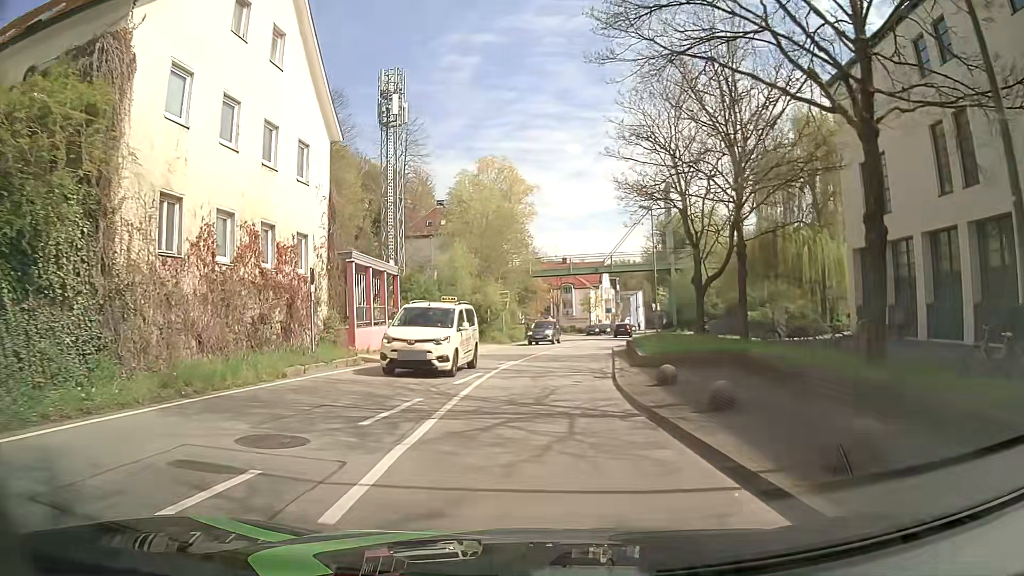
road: tertiary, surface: asphalt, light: Day
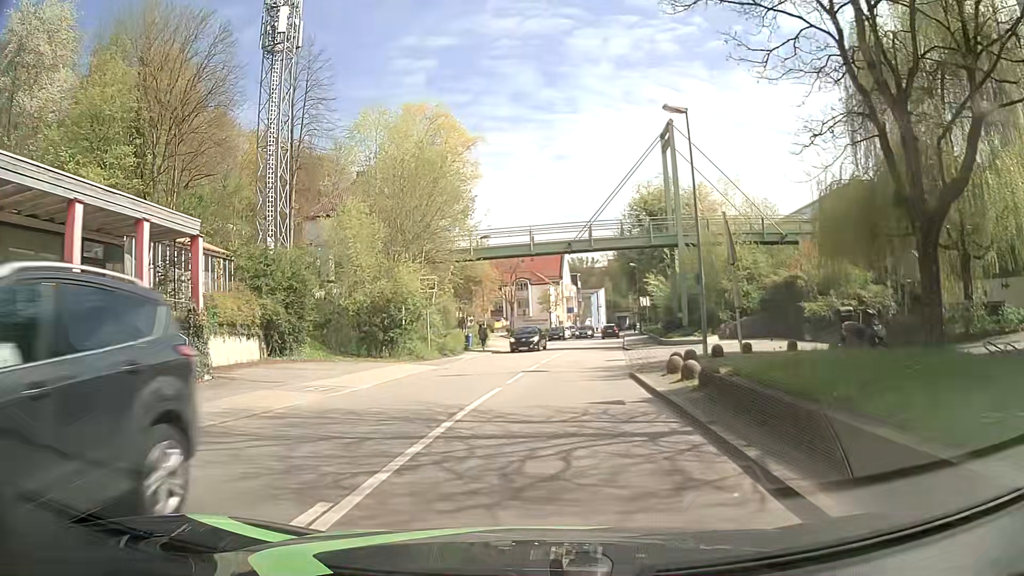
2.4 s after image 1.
(+0.8, +18.6) m; +6°
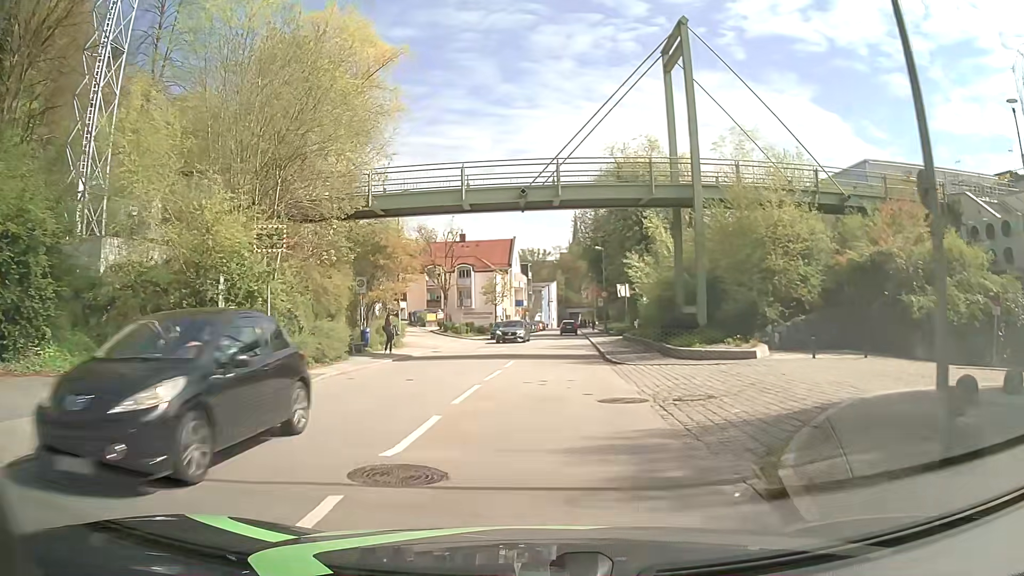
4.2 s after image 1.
(+0.4, +14.6) m; +4°
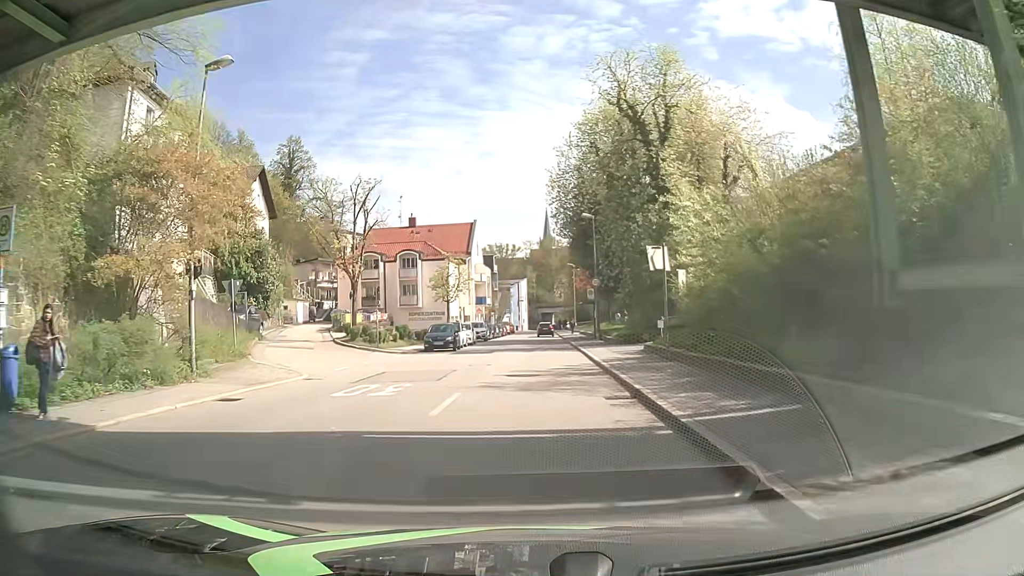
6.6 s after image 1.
(+0.5, +19.4) m; +2°
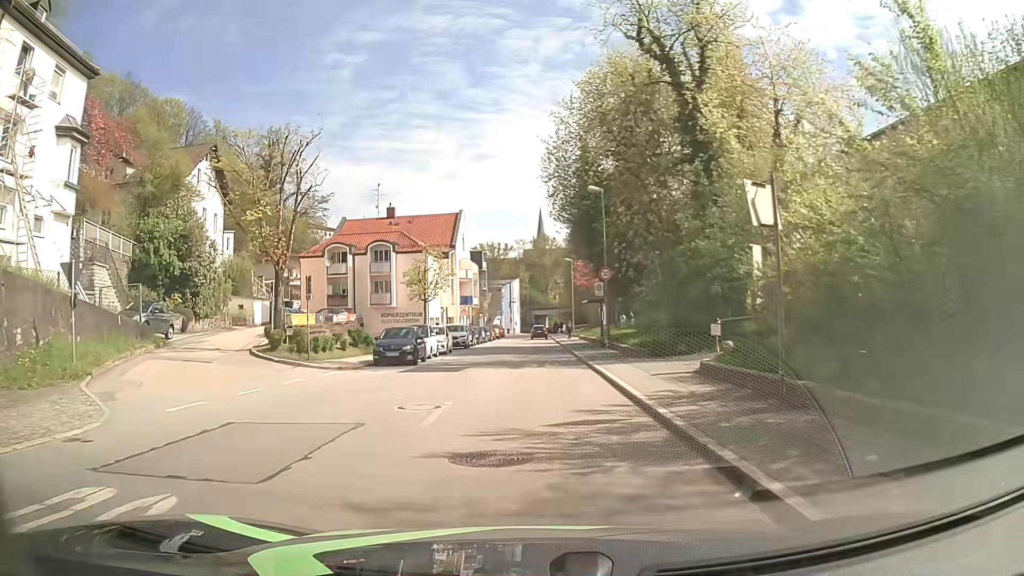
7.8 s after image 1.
(0.0, +9.7) m; -1°
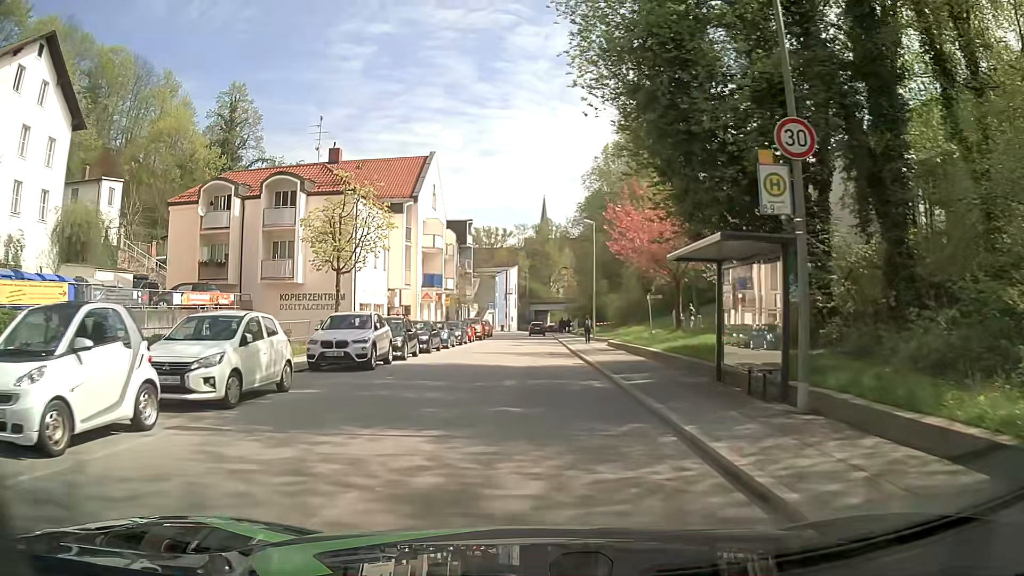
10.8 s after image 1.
(+0.4, +24.6) m; +1°
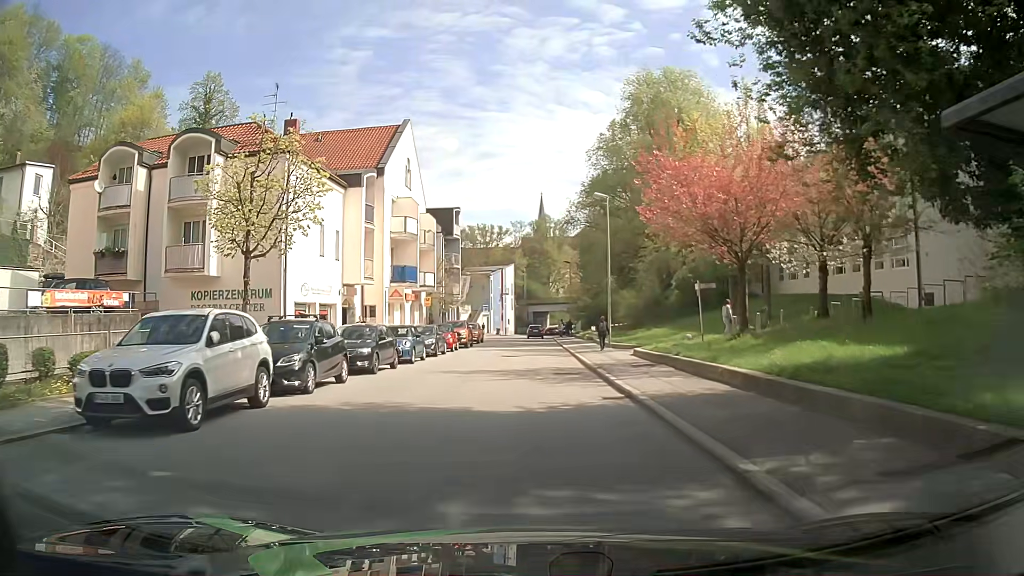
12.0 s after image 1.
(0.0, +10.0) m; 0°
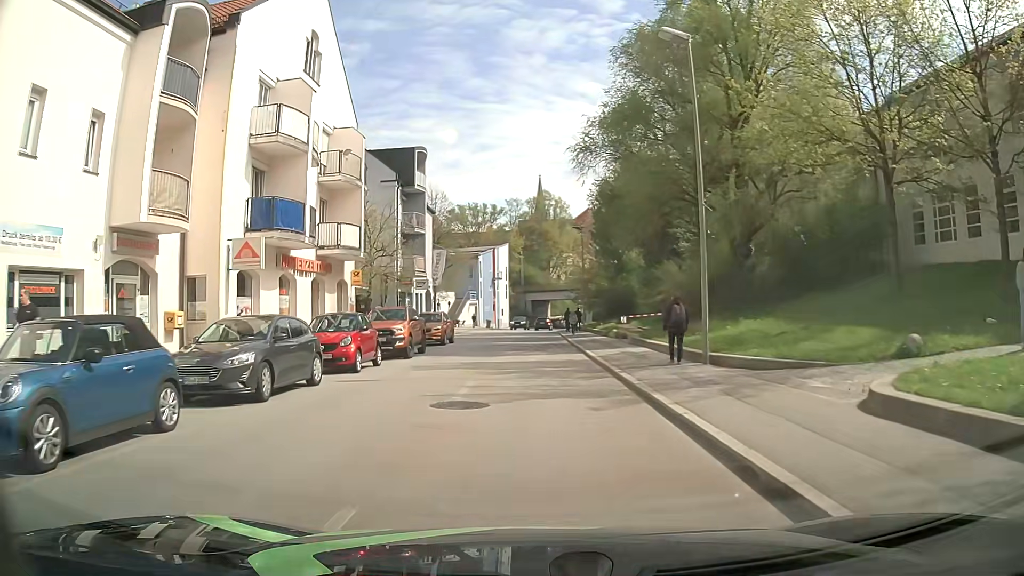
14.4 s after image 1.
(0.0, +19.7) m; 0°
(0, +10) (0, +20) (0, +30) (+1, +40) (+1, +50) (+1, +60) (+1, +70) (+2, +80) (+3, +90) (+6, +100) m
